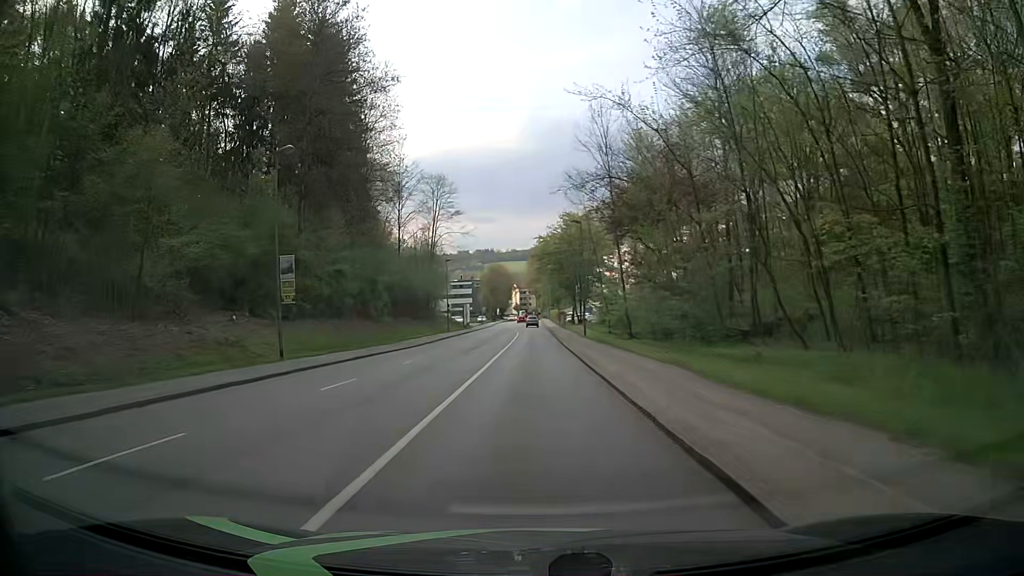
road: tertiary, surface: asphalt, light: Day
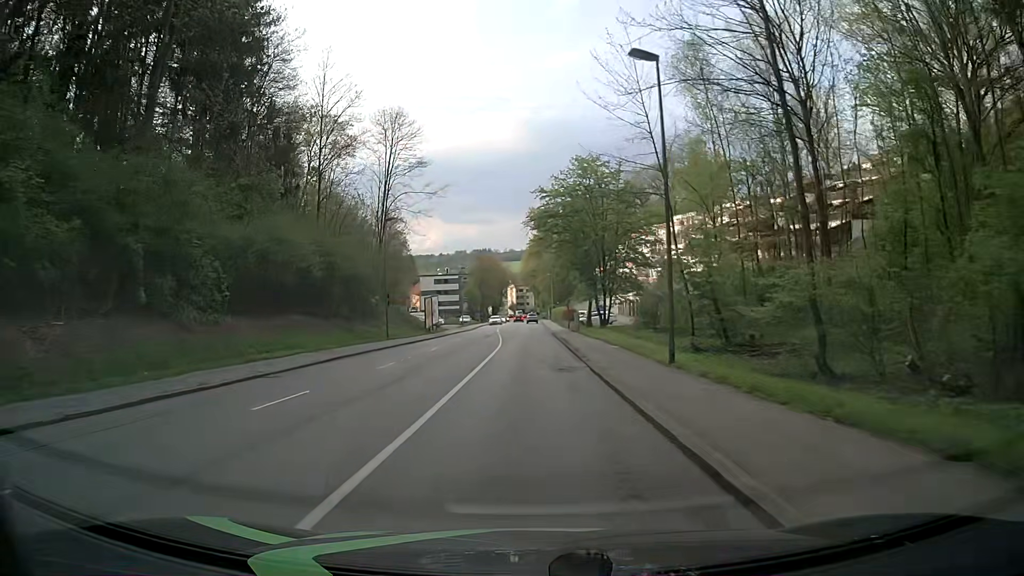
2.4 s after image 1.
(-0.1, +30.5) m; +1°
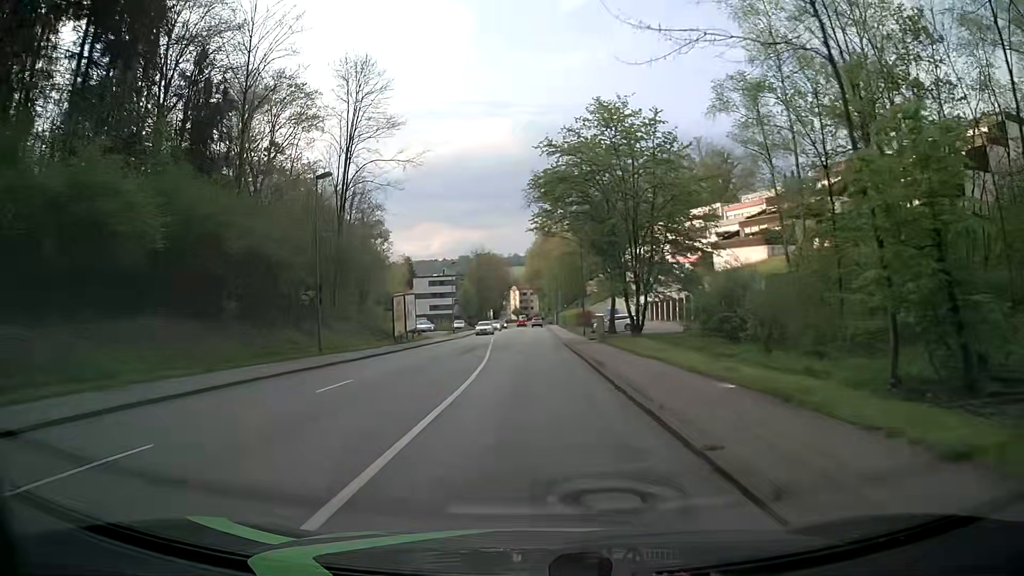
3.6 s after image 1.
(-0.3, +15.3) m; -1°
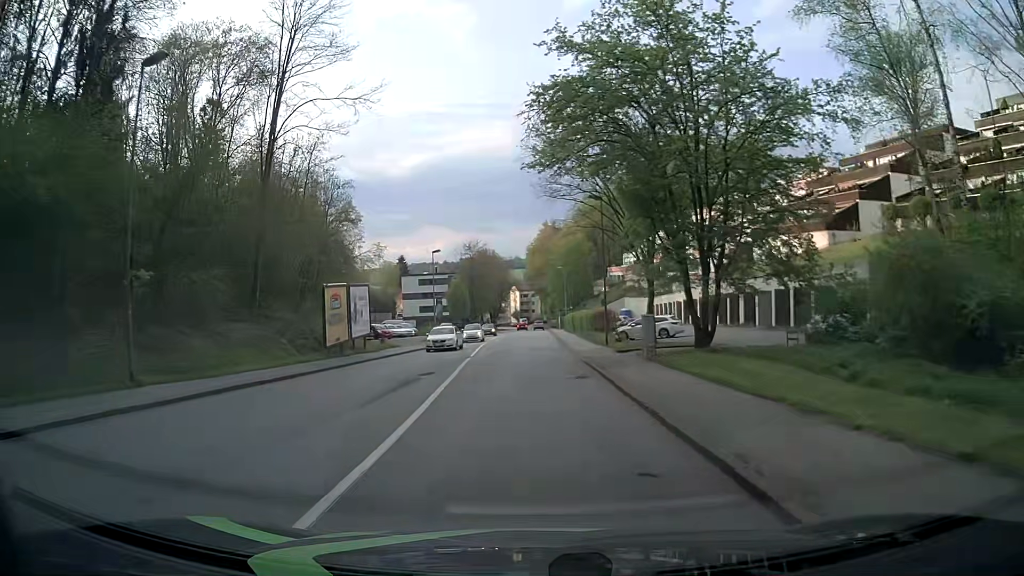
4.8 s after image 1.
(0.0, +15.2) m; 0°
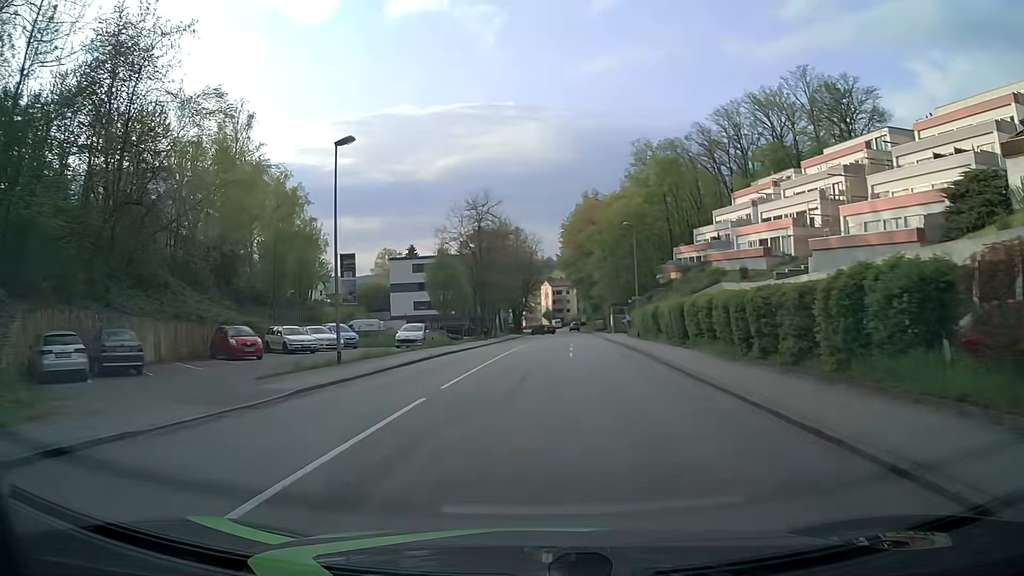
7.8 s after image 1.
(-0.9, +38.3) m; -3°
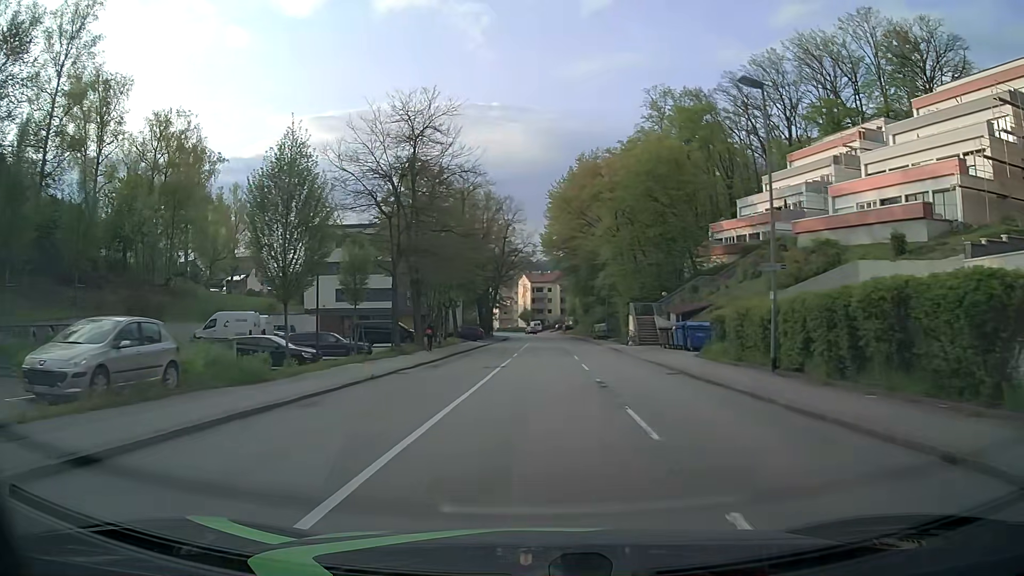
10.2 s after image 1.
(+0.3, +30.4) m; +2°
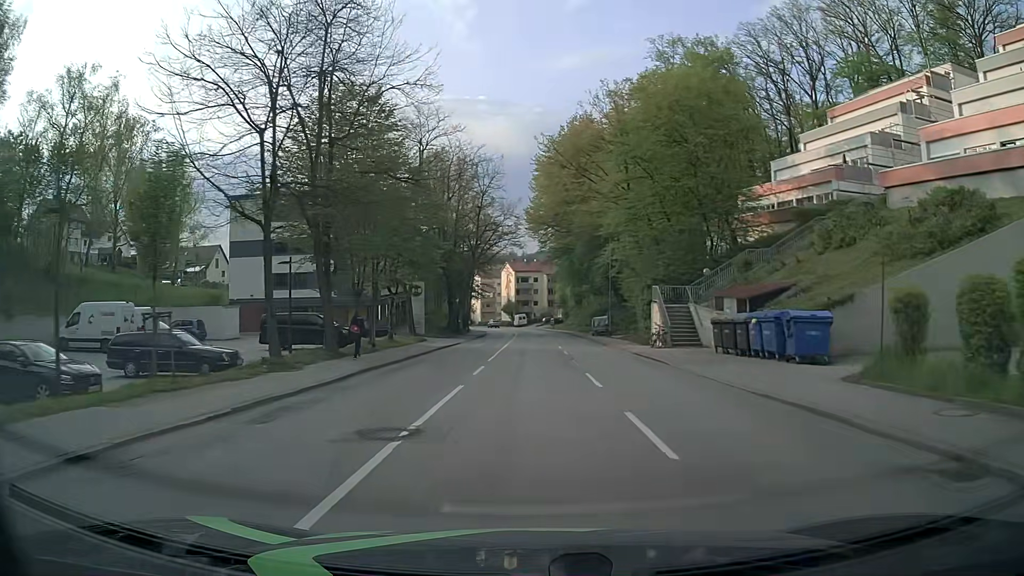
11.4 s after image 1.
(+0.2, +15.2) m; +1°
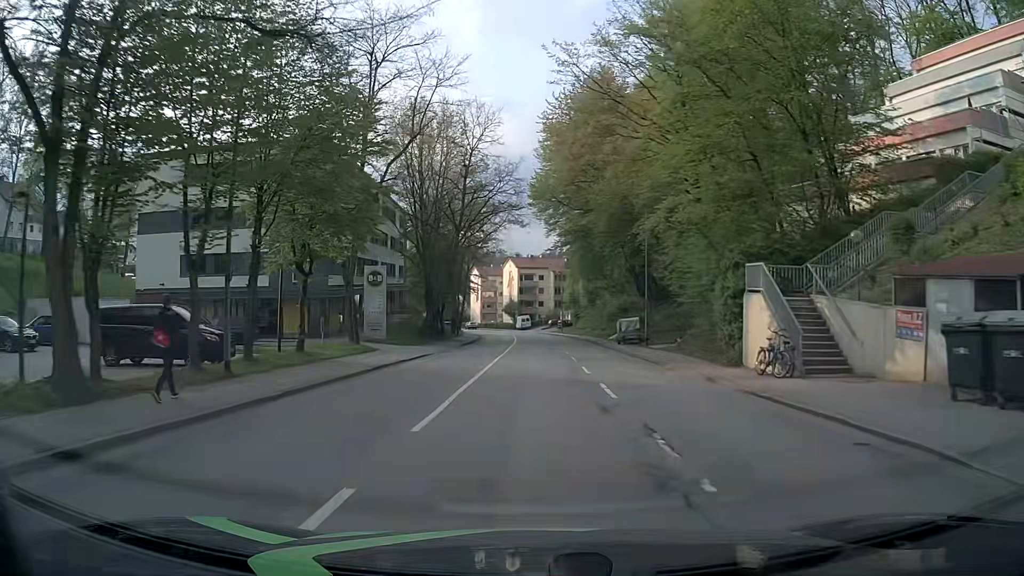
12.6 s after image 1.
(0.0, +15.3) m; 0°
(0, +10) (0, +20) (0, +30) (0, +40) (0, +50) (0, +60) (-1, +70) (-1, +80) (-2, +90) (-4, +100) m
